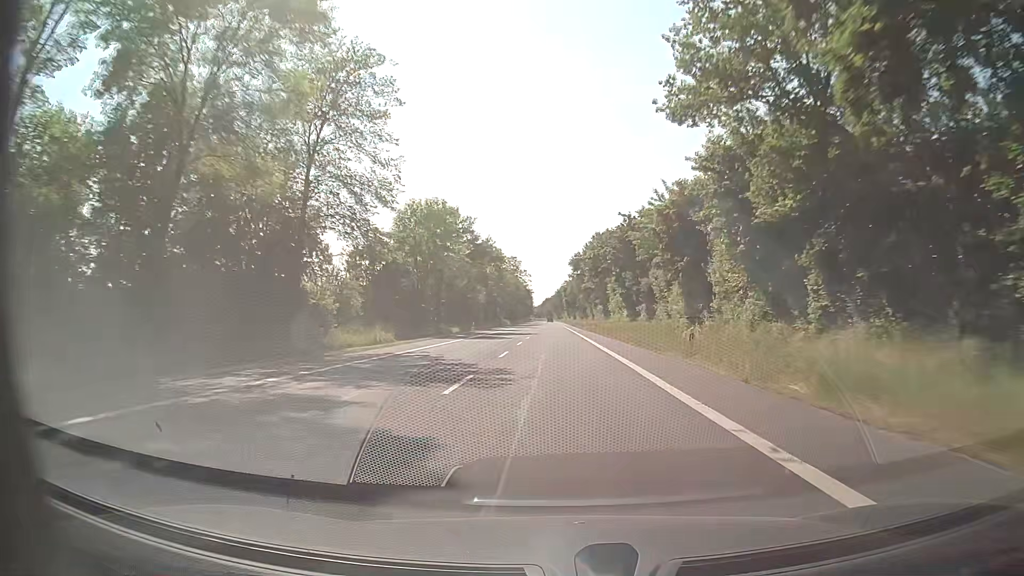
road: secondary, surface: asphalt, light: Day
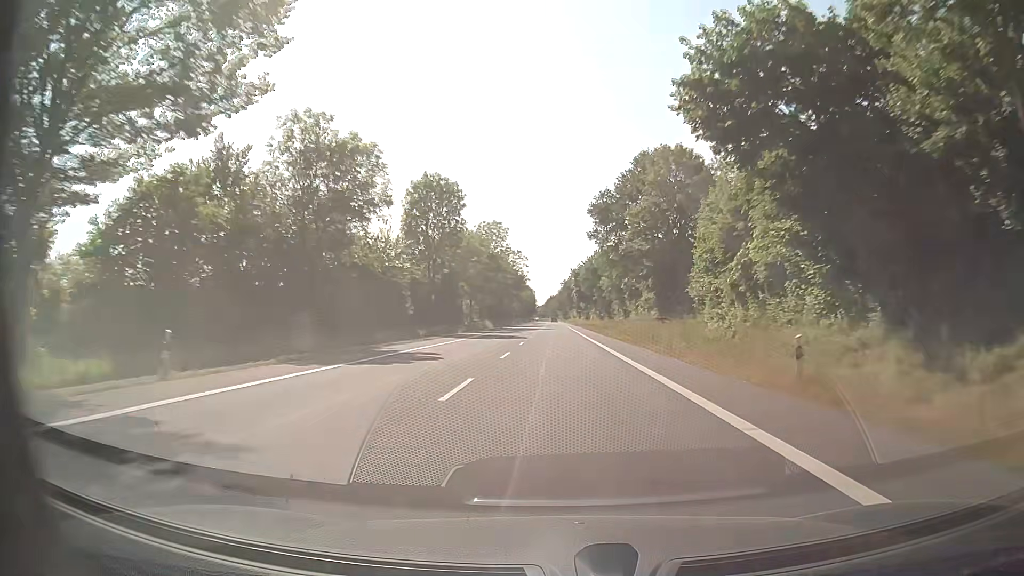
(-0.4, +60.5) m; 0°
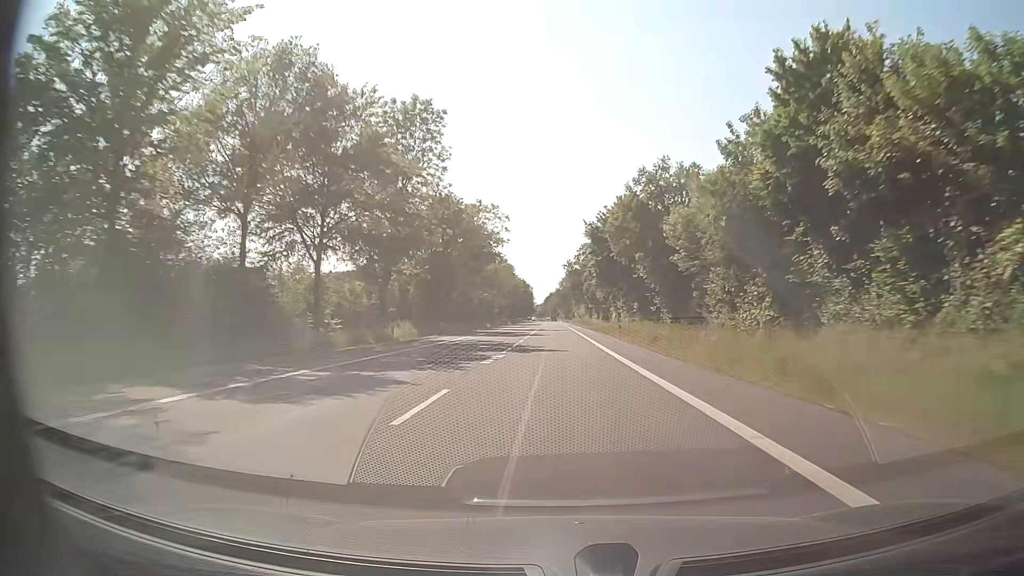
(-0.1, +61.9) m; 0°
(0, +10) (0, +20) (0, +30) (0, +40) (0, +50) (0, +60) (0, +70) (0, +80) (0, +90) (0, +100) m
